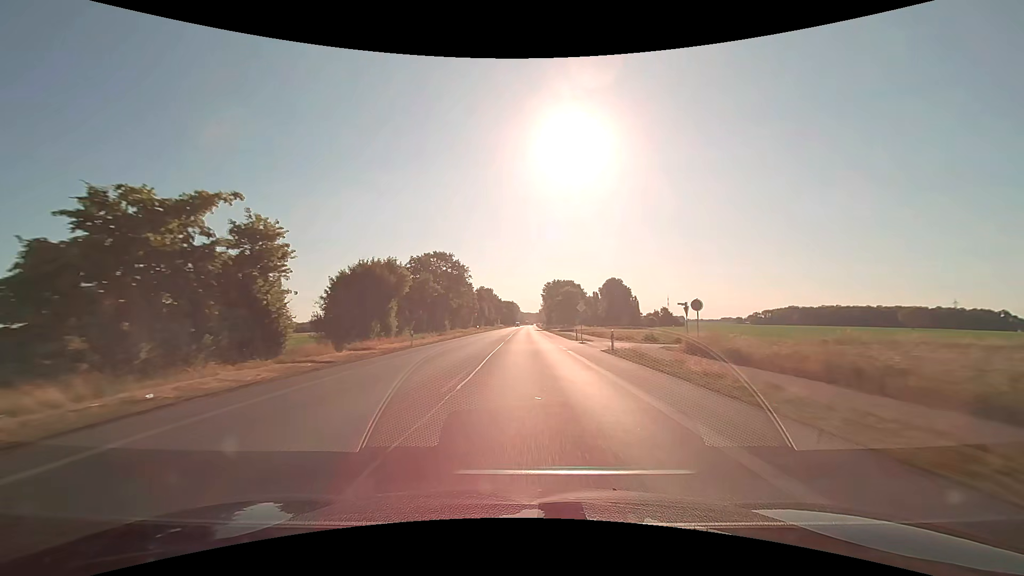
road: primary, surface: asphalt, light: Day
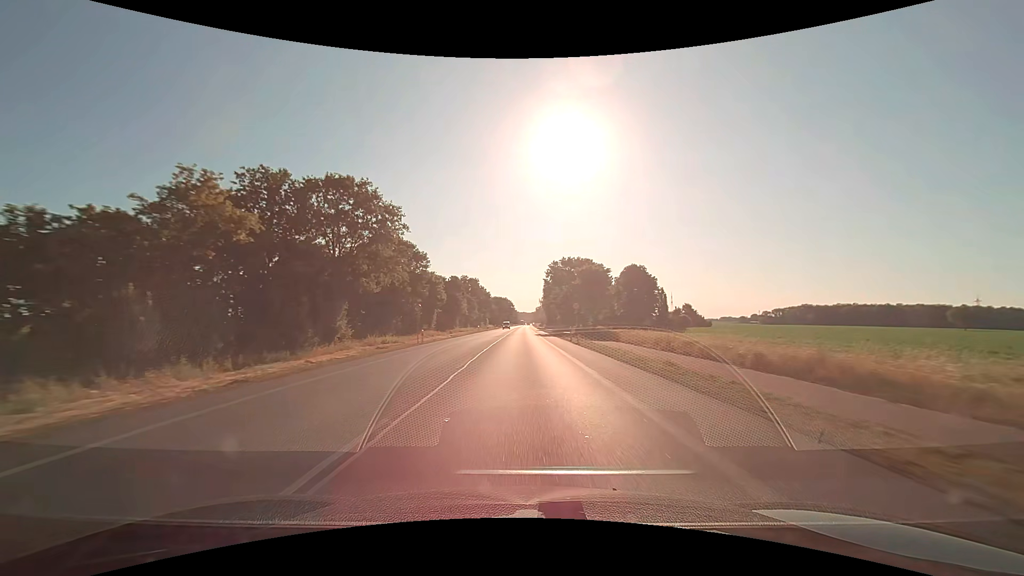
(+0.3, +42.4) m; +1°
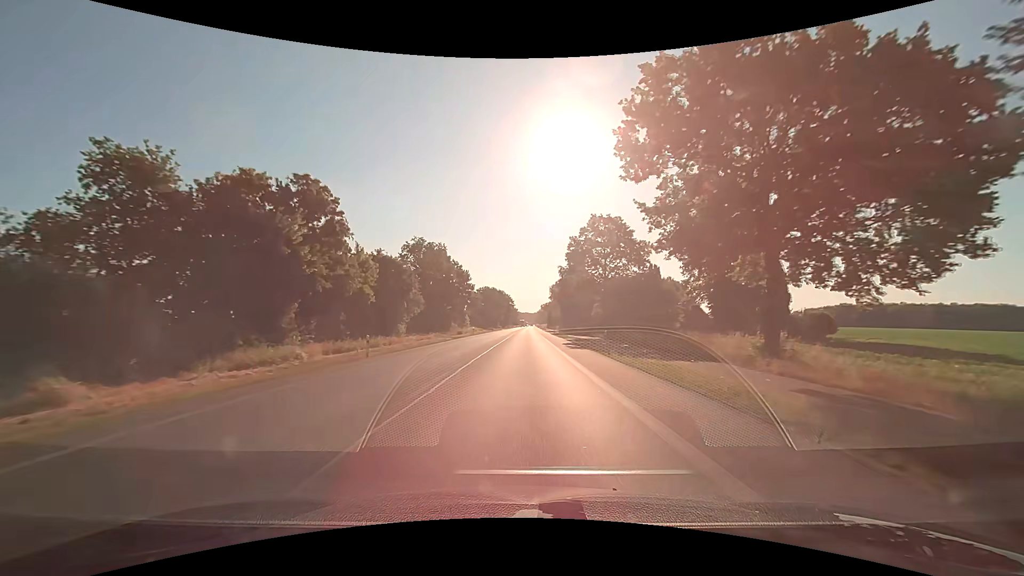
(-0.1, +65.4) m; 0°
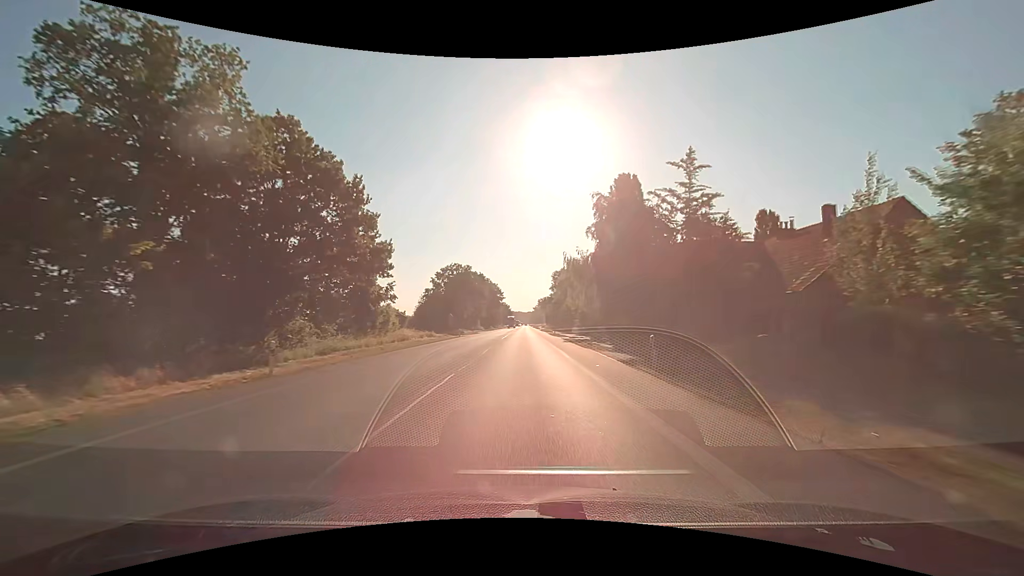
(+0.2, +58.9) m; +1°
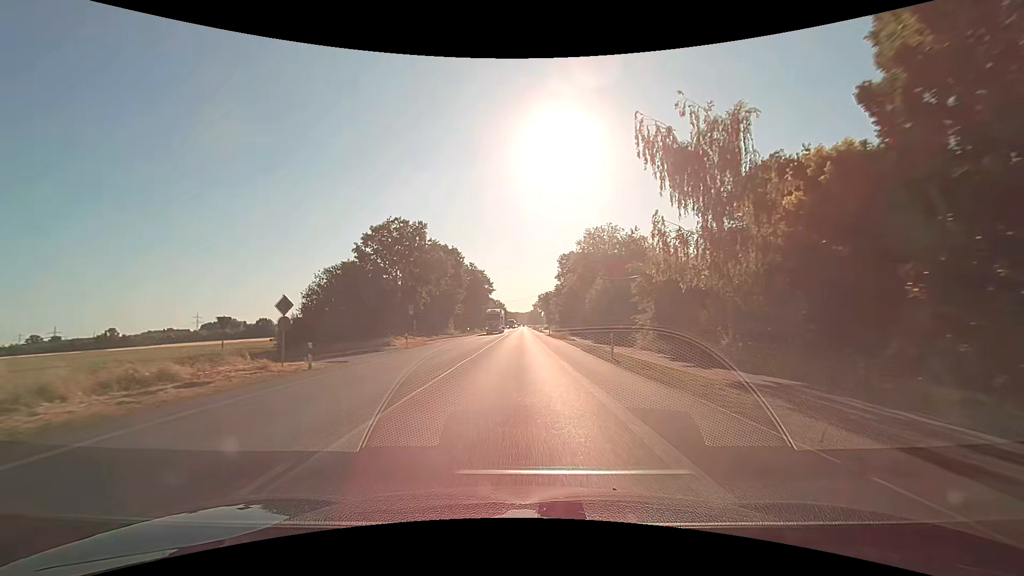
(+0.2, +44.5) m; 0°
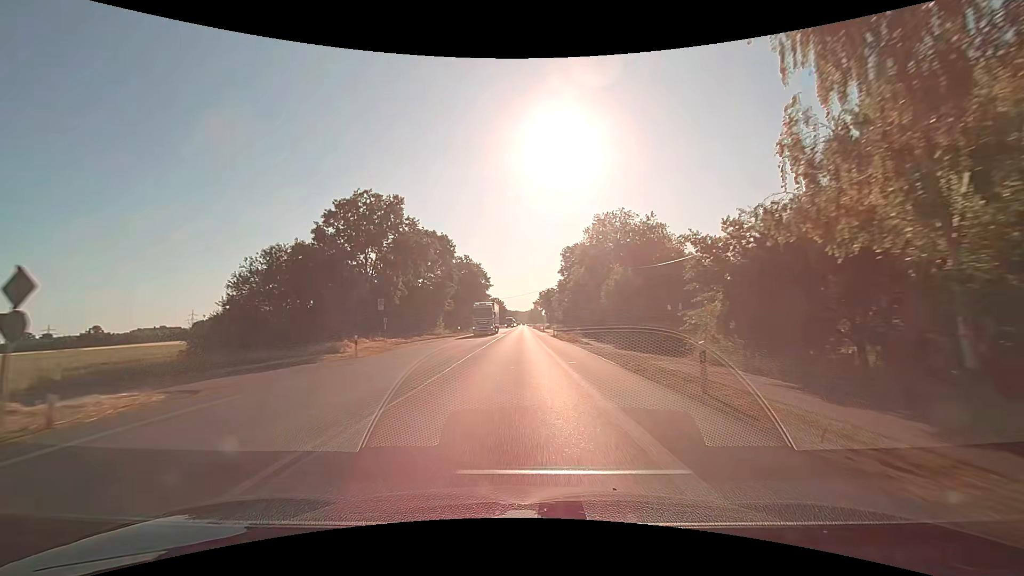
(0.0, +11.0) m; 0°
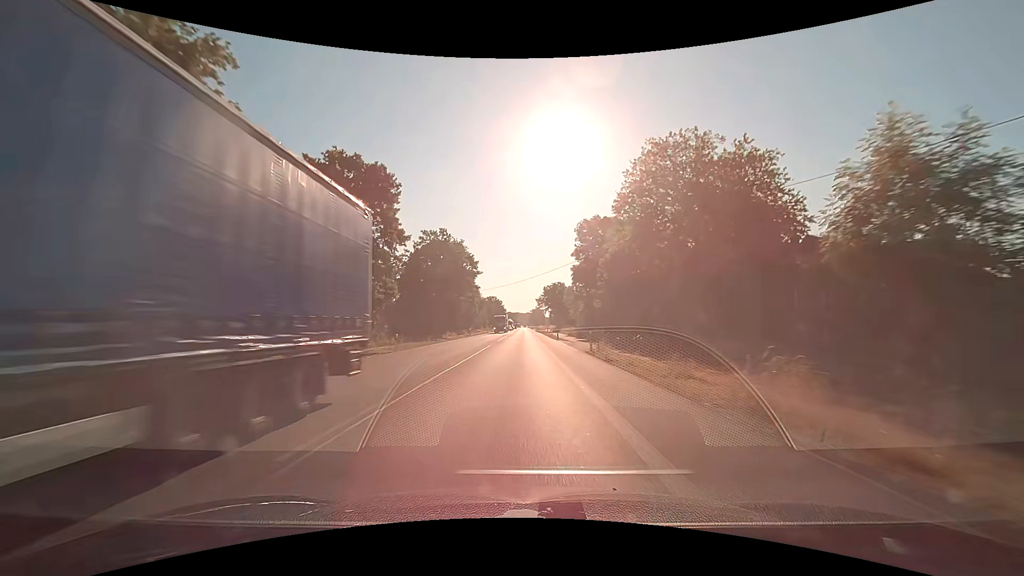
(-0.2, +32.7) m; 0°
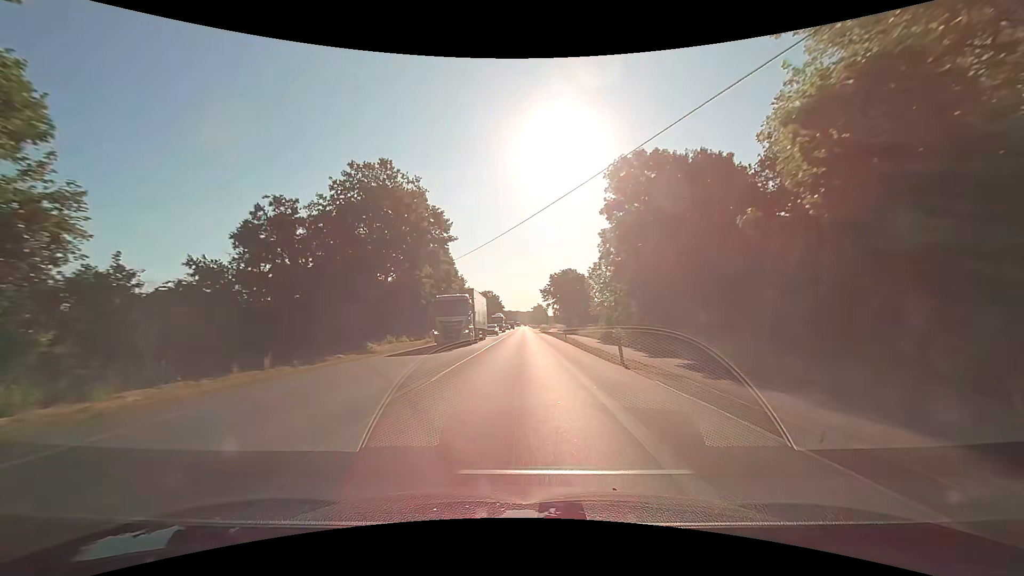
(-0.1, +32.4) m; -1°
(0, +10) (0, +20) (0, +30) (0, +40) (0, +50) (0, +60) (0, +70) (0, +80) (0, +90) (0, +100) m
